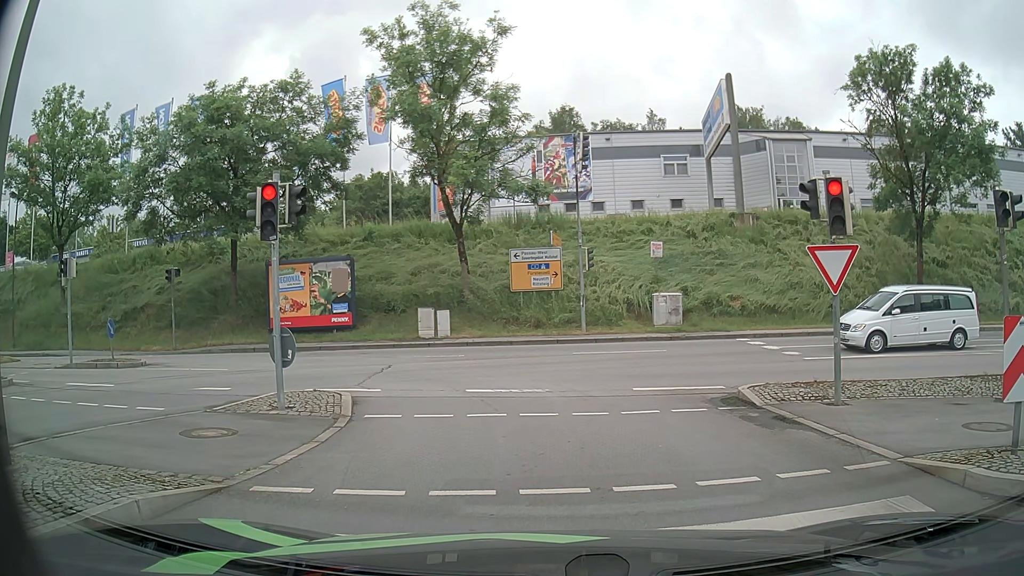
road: primary_link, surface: asphalt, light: Day
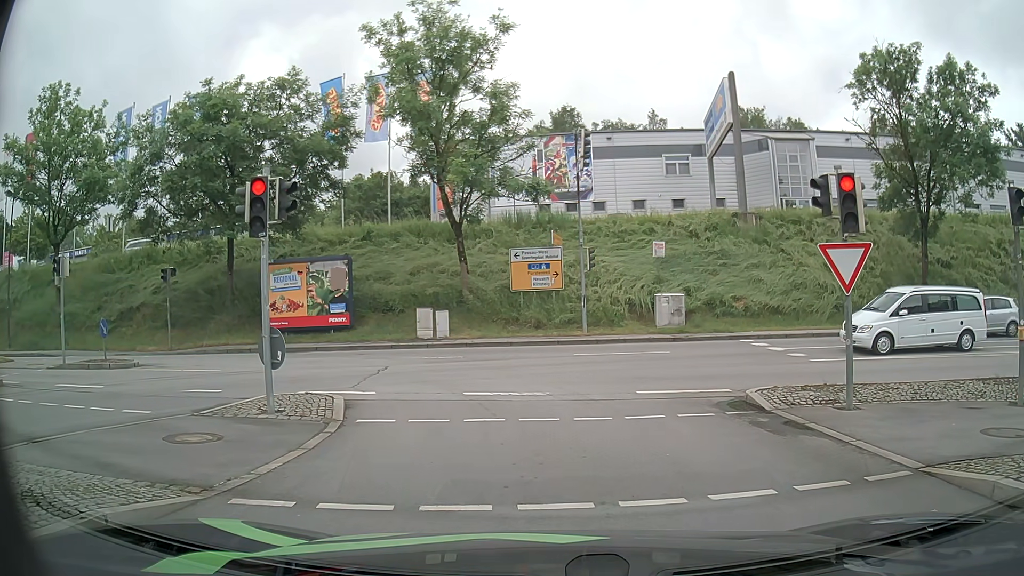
(0.0, +0.4) m; 0°
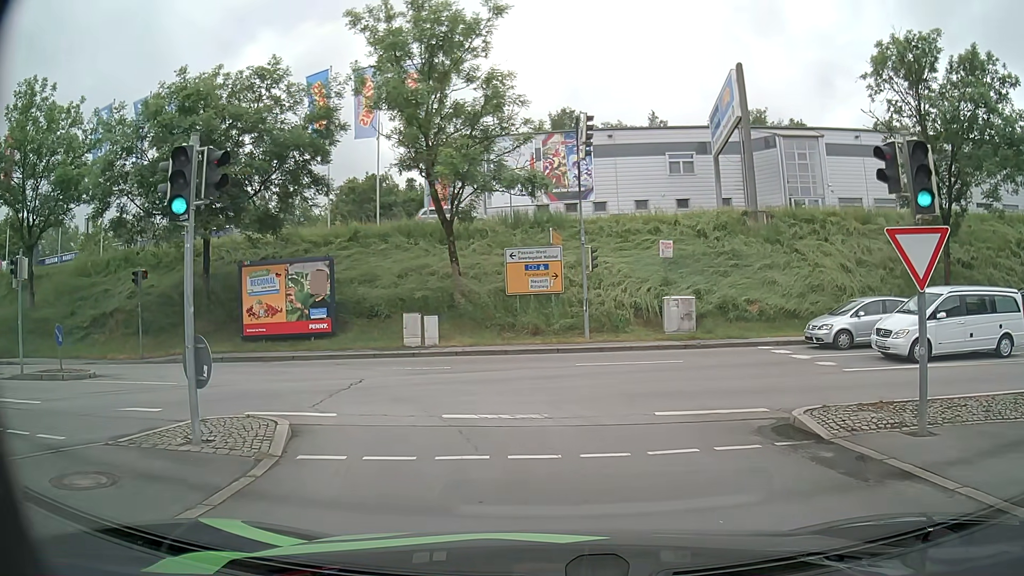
(0.0, +2.4) m; -1°
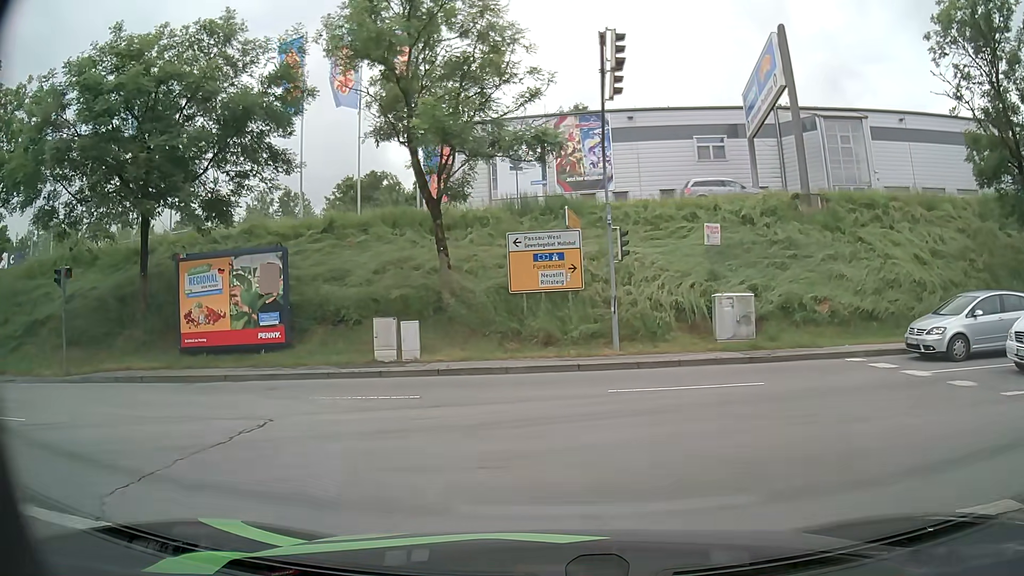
(-0.1, +6.0) m; -2°
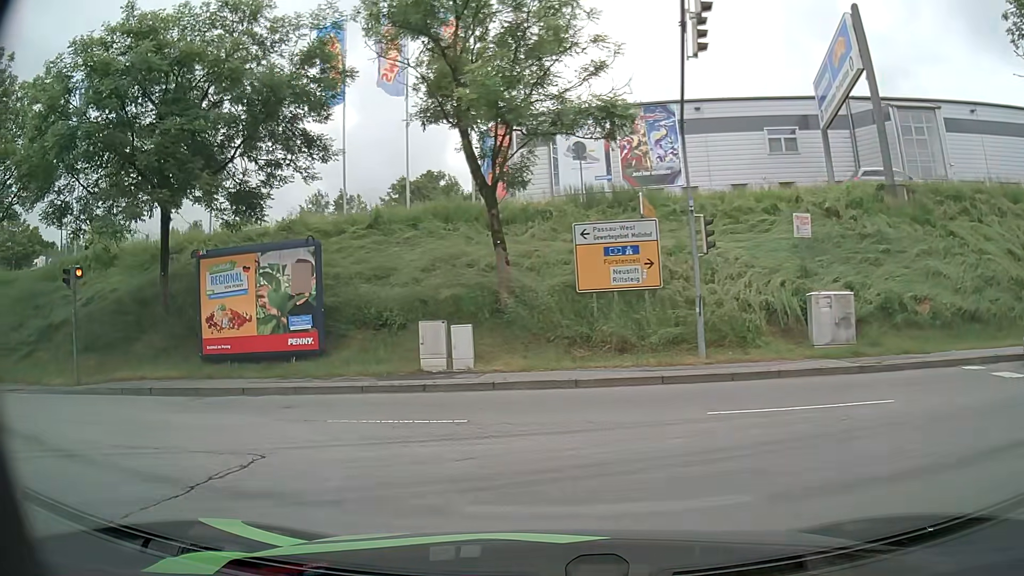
(-0.1, +2.6) m; -5°
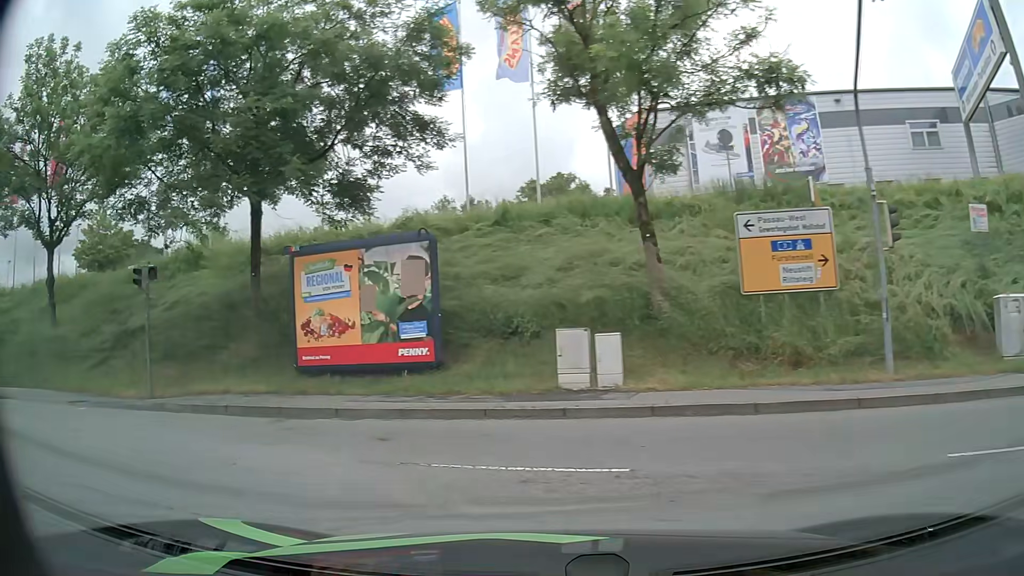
(-0.2, +2.7) m; -12°
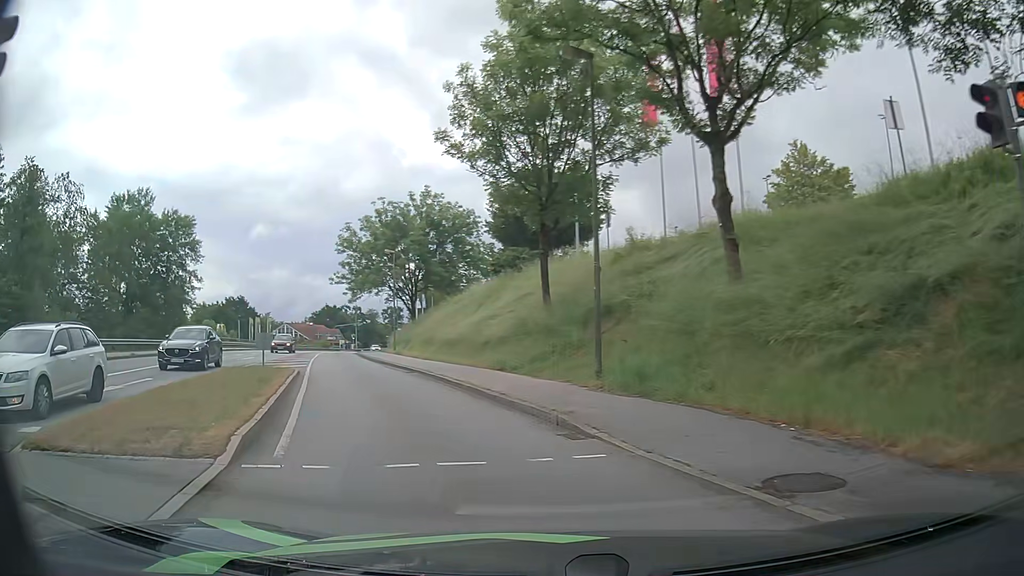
(-7.0, +10.4) m; -60°
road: tertiary
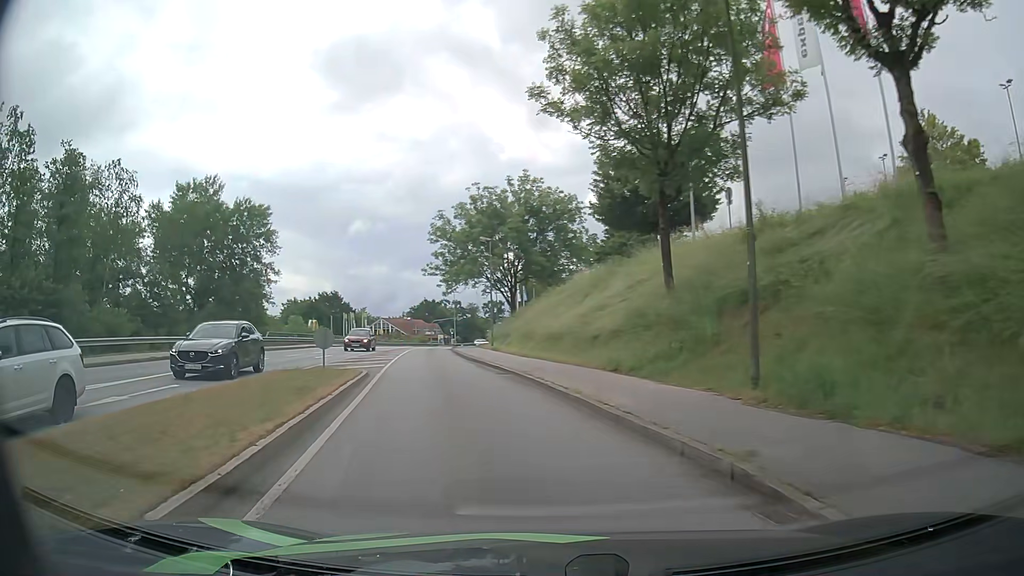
(-0.3, +4.1) m; -8°
